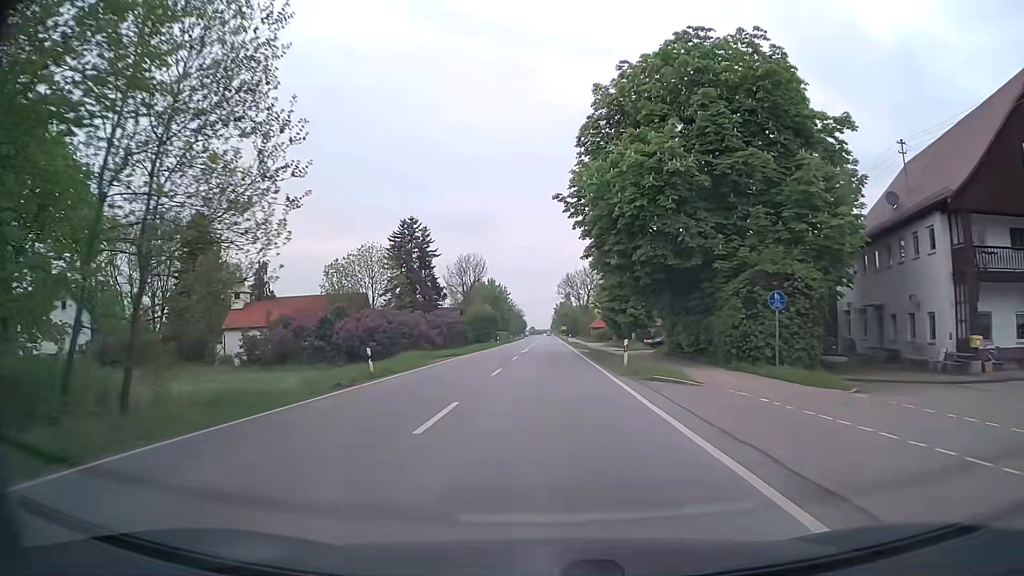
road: secondary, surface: asphalt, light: Day
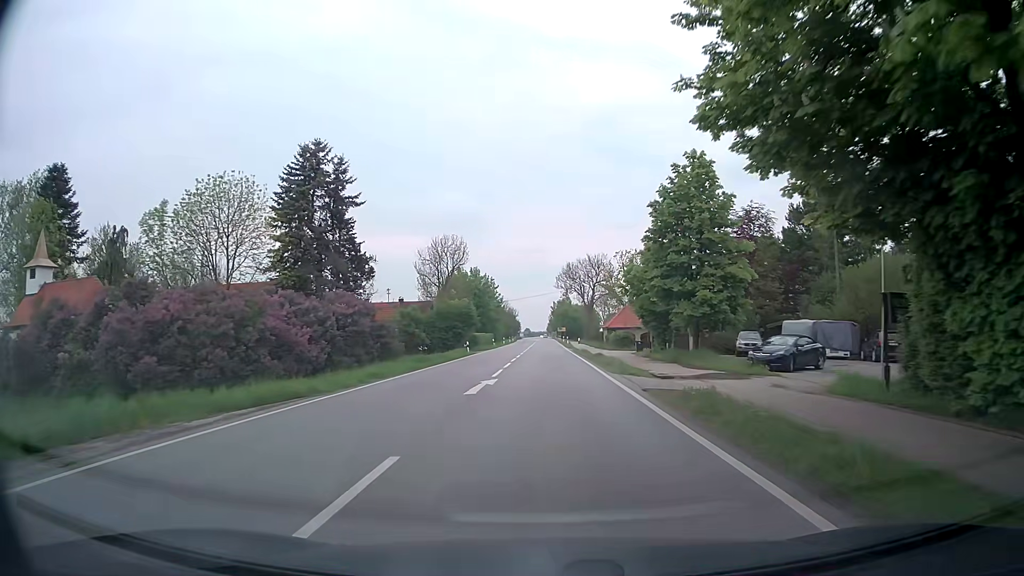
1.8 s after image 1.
(0.0, +29.6) m; 0°
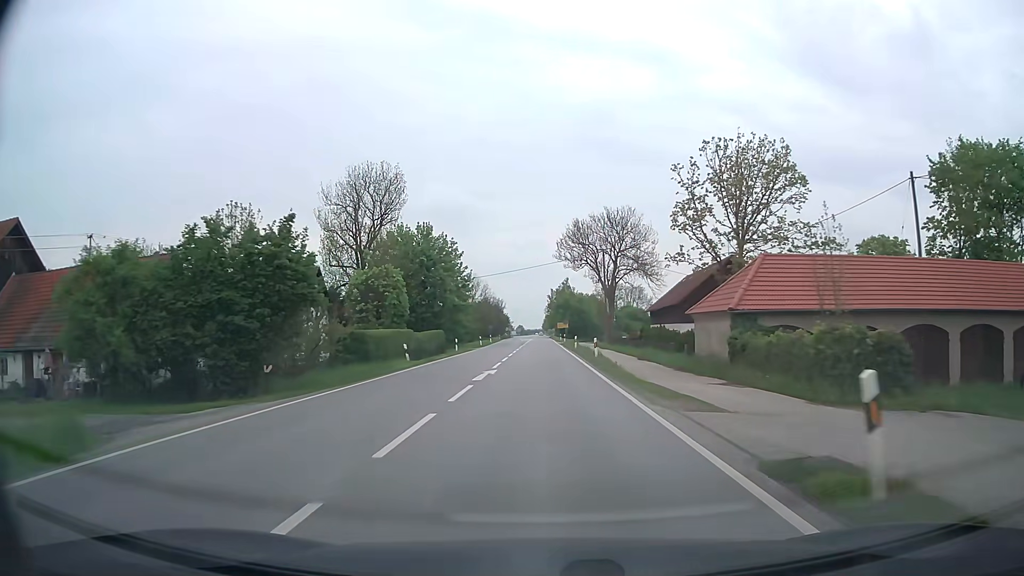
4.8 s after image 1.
(+0.8, +50.2) m; +1°
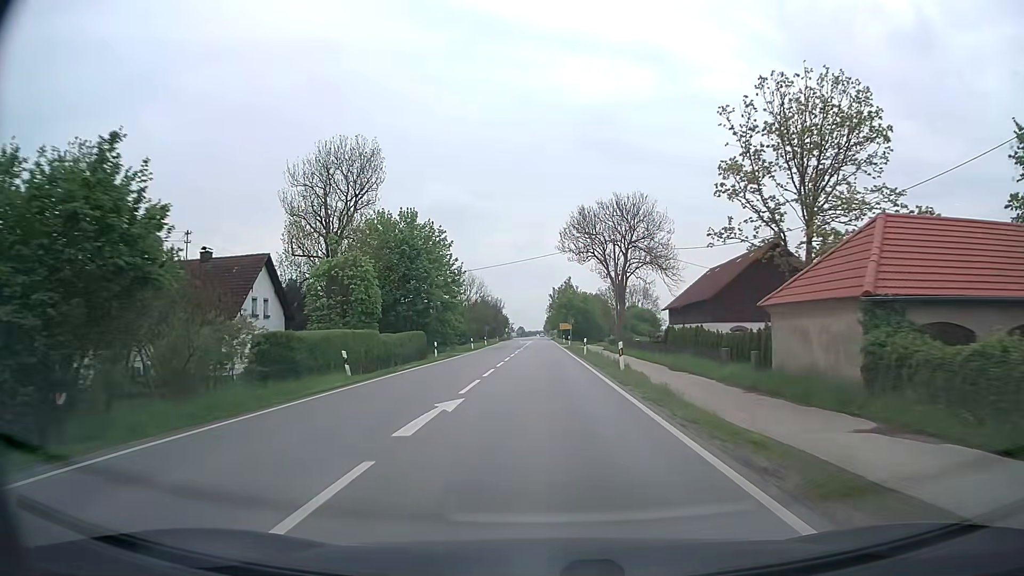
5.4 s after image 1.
(0.0, +10.2) m; 0°
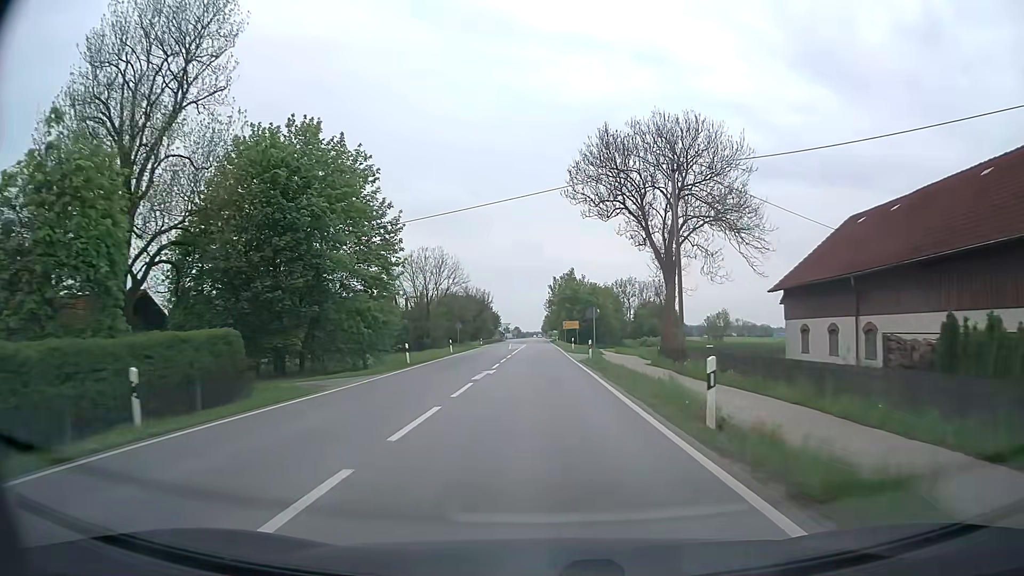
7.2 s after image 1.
(0.0, +30.6) m; 0°
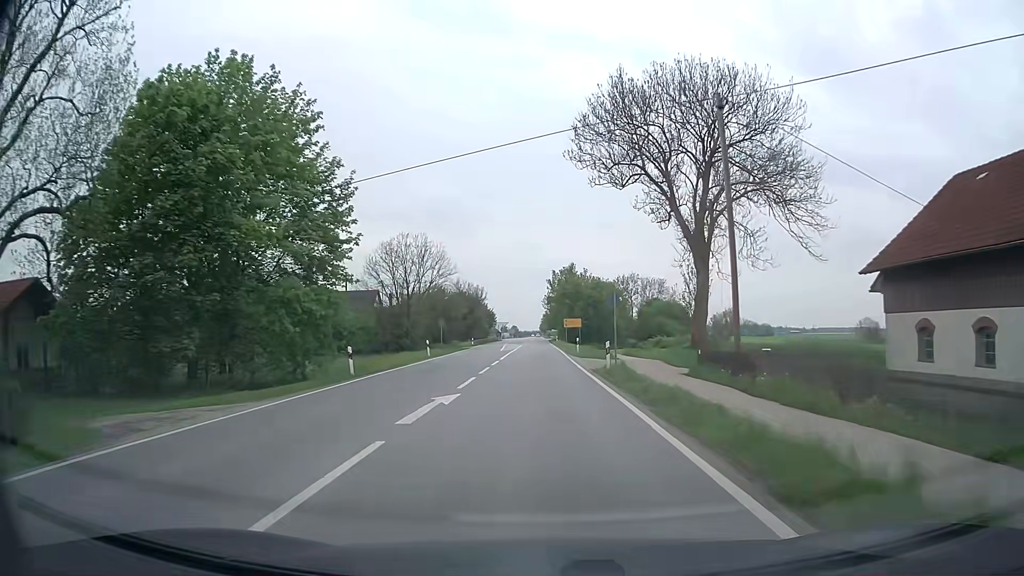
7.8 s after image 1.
(0.0, +10.2) m; 0°
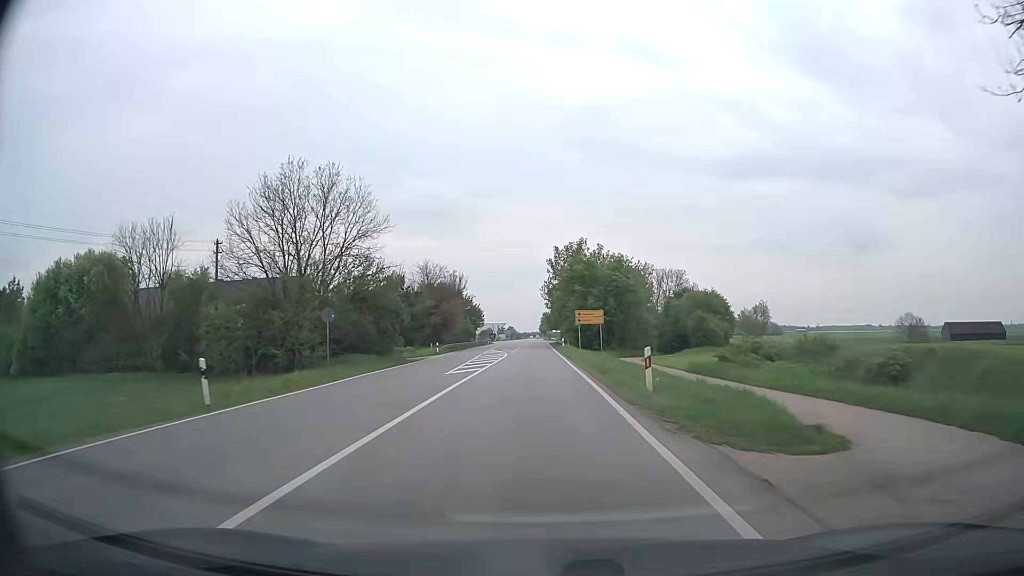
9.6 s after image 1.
(0.0, +30.5) m; 0°
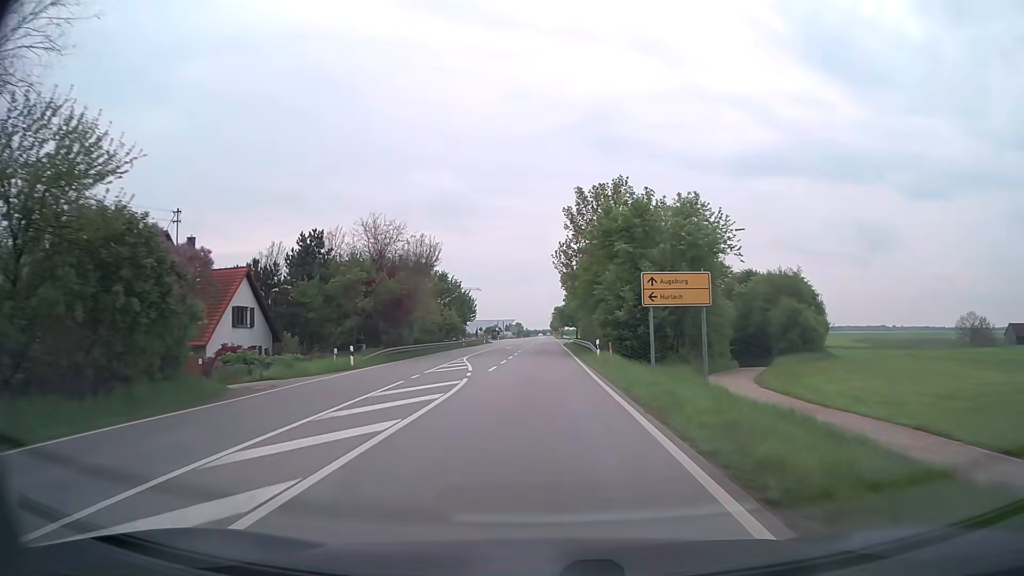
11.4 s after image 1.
(-0.2, +30.6) m; -1°
(0, +10) (0, +20) (0, +30) (0, +40) (0, +50) (0, +60) (0, +70) (0, +80) (0, +90) (0, +100) m
